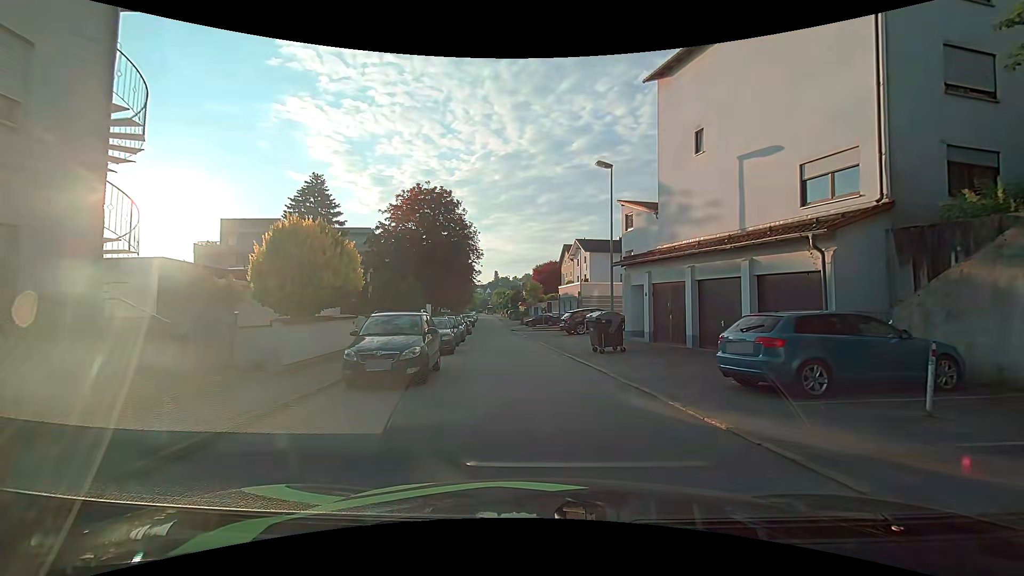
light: Day
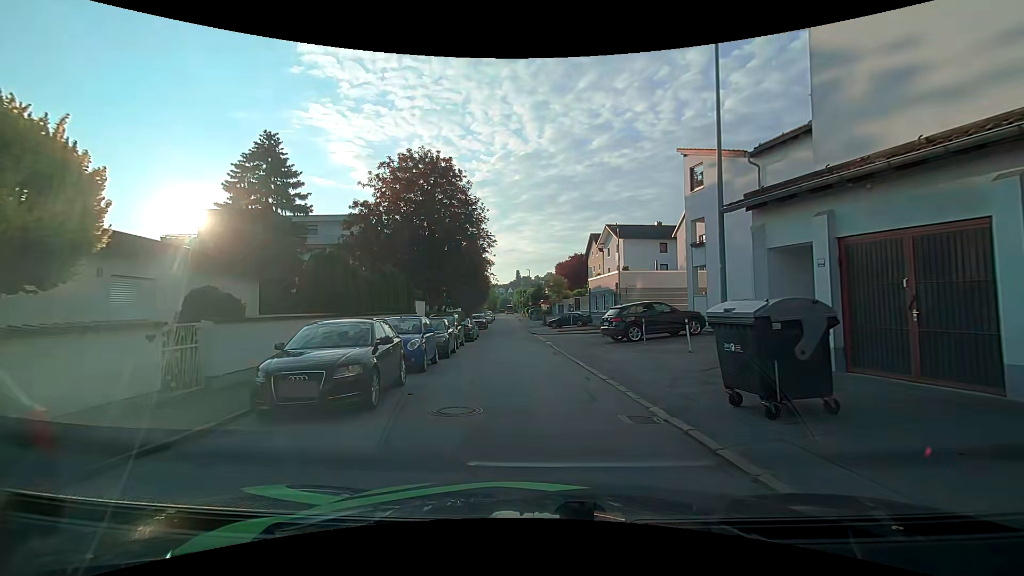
(-0.1, +11.2) m; -3°
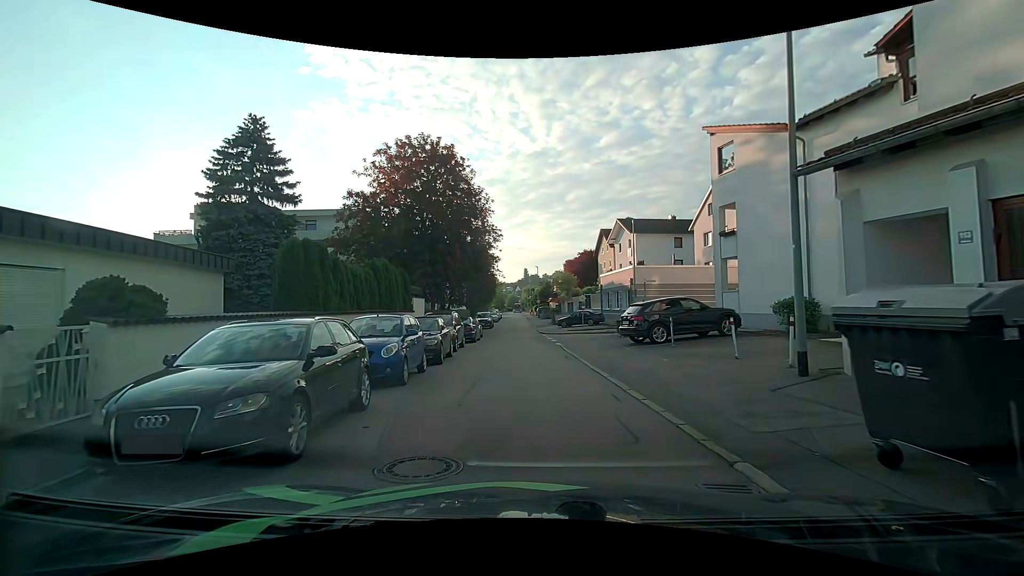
(0.0, +2.8) m; 0°
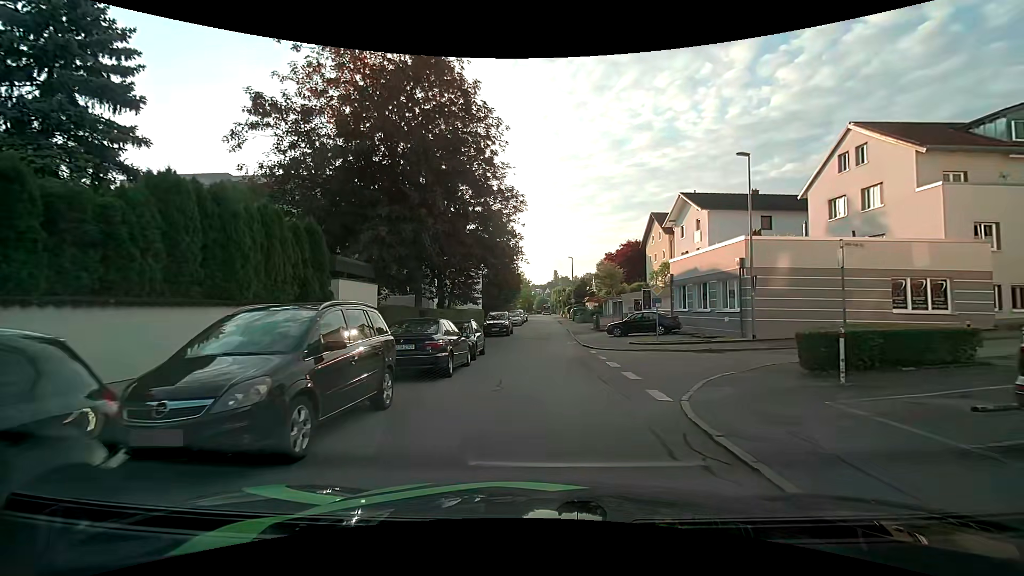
(-0.7, +15.3) m; -4°
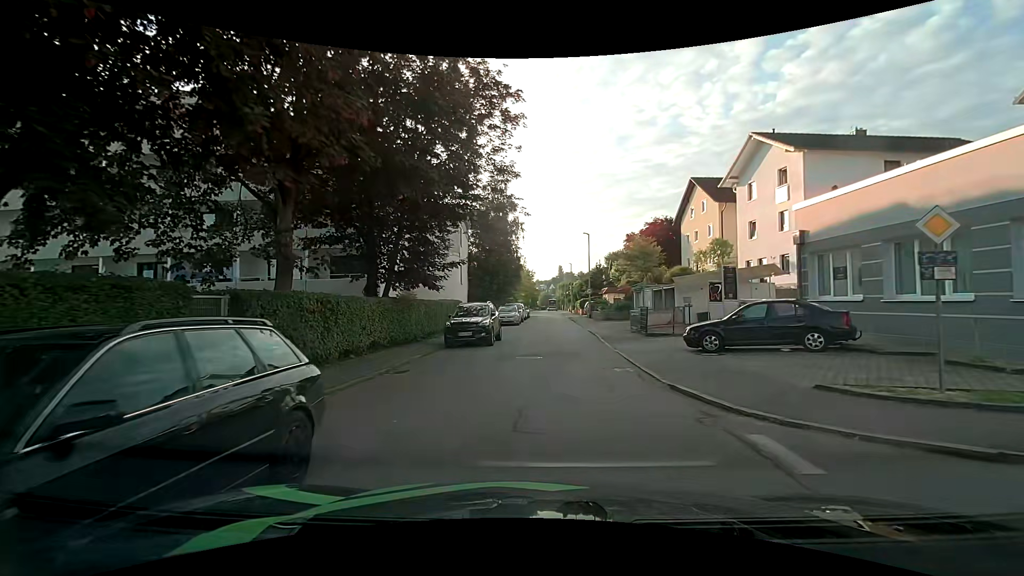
(+0.1, +15.6) m; +1°
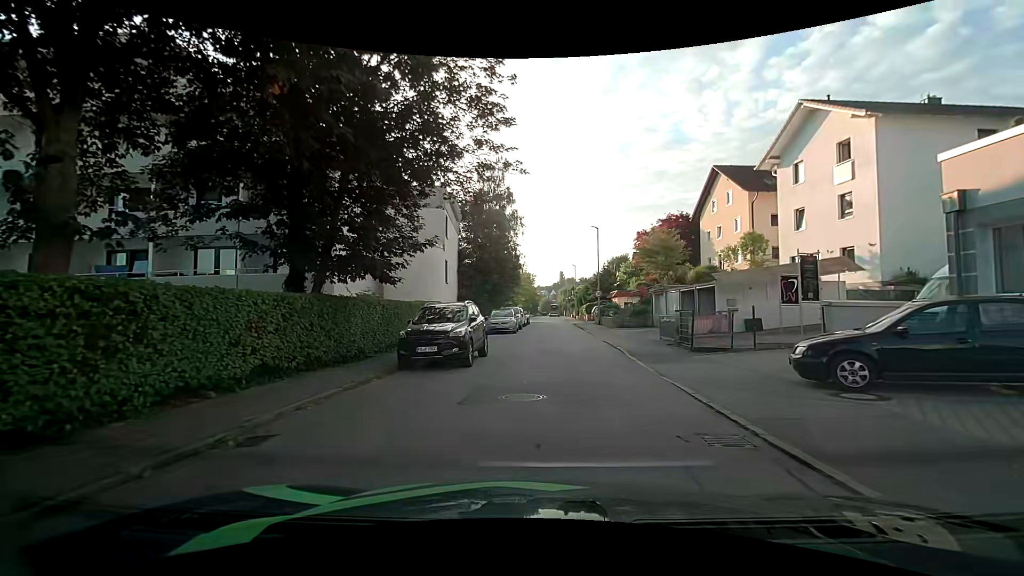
(0.0, +6.5) m; 0°
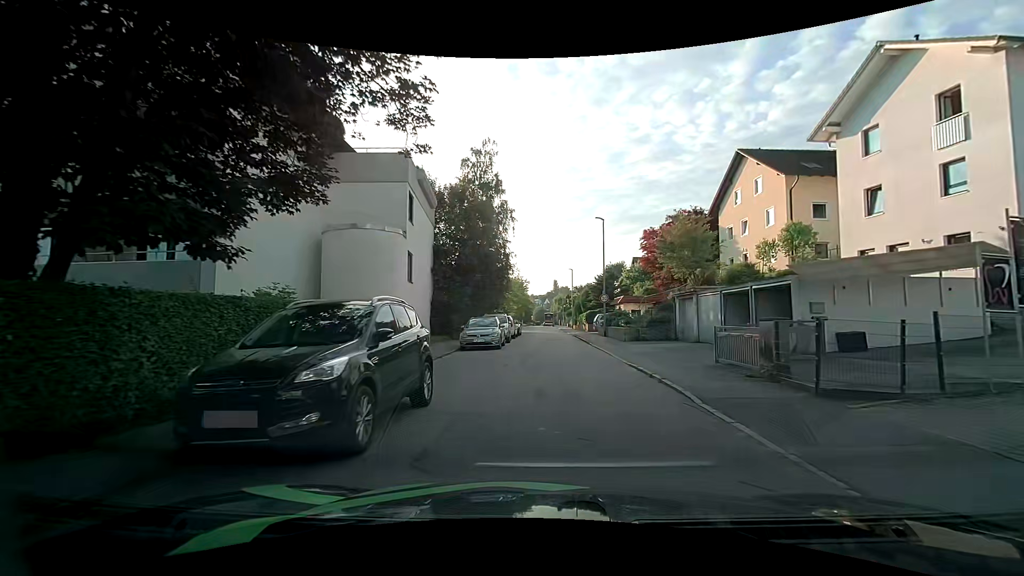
(-0.1, +7.5) m; 0°
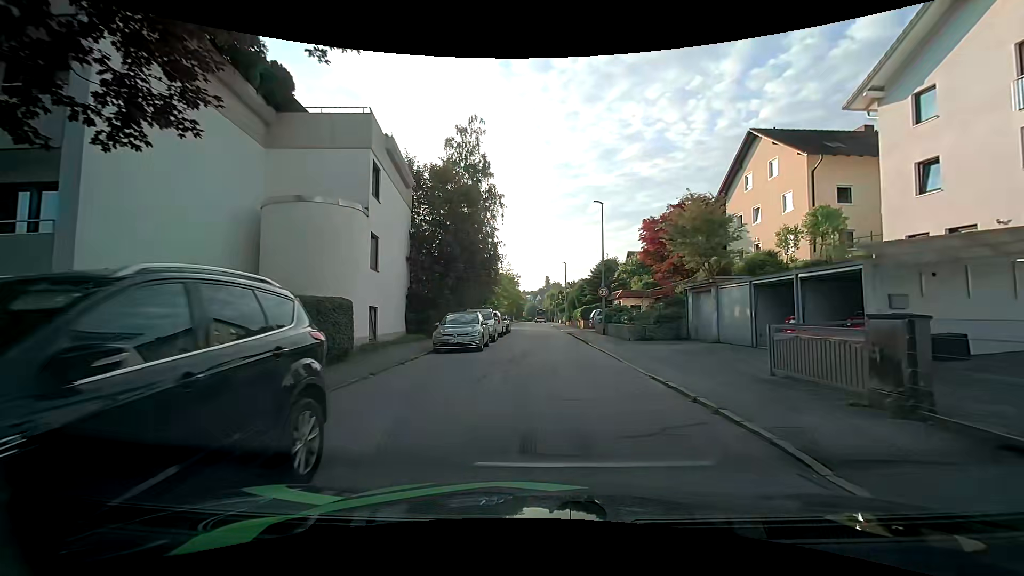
(0.0, +3.9) m; +1°
(0, +10) (0, +20) (0, +30) (0, +40) (0, +50) (-1, +60) (-7, +67) (-17, +66) (-27, +65) (-37, +64) m
